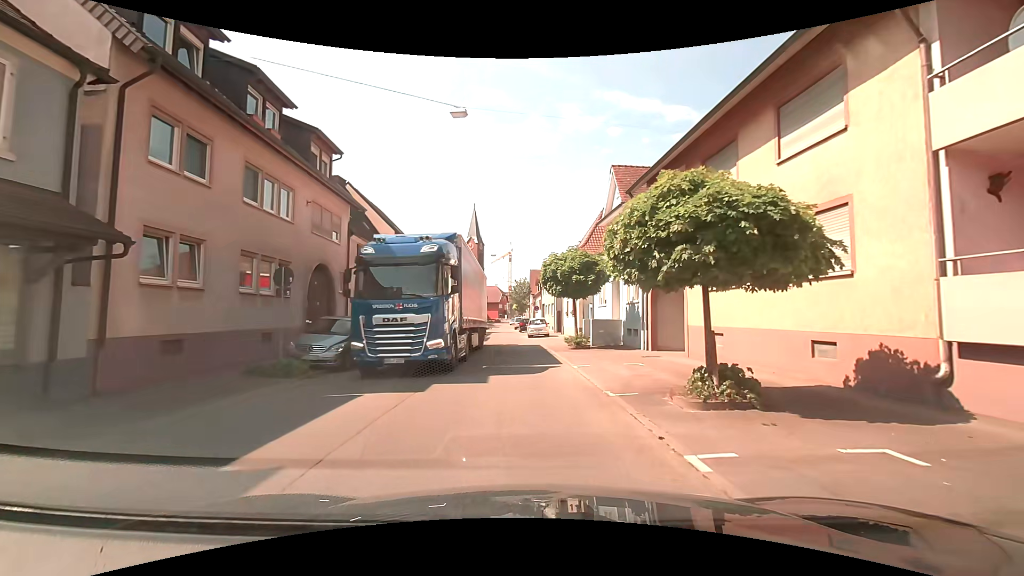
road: residential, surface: asphalt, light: Day
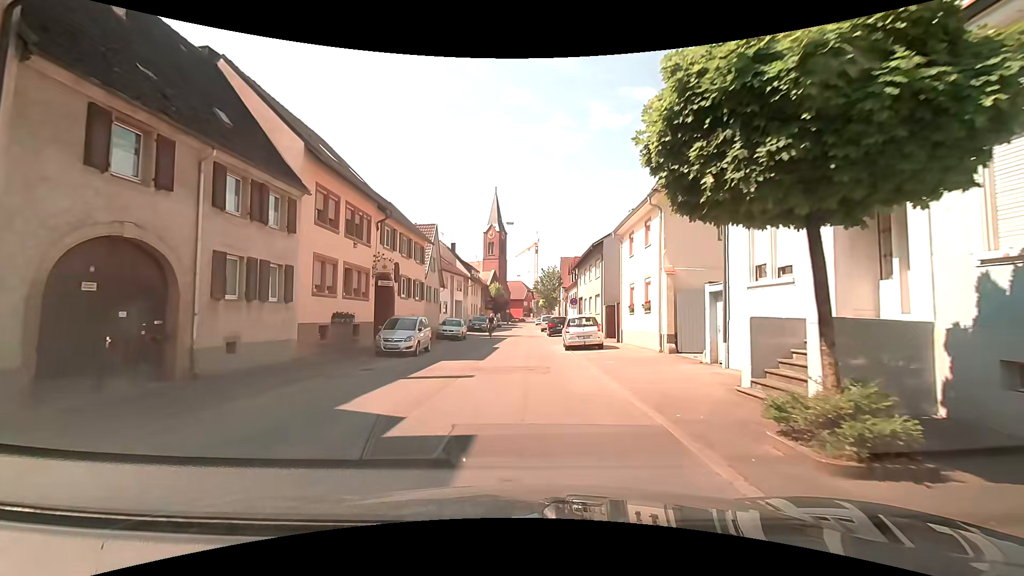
(-0.5, +18.1) m; -3°
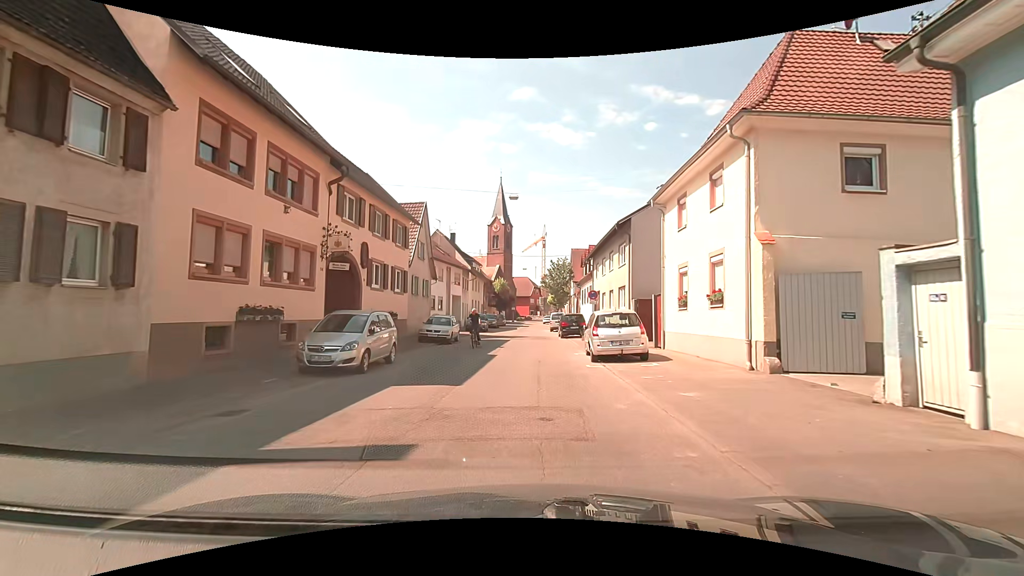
(0.0, +7.3) m; 0°
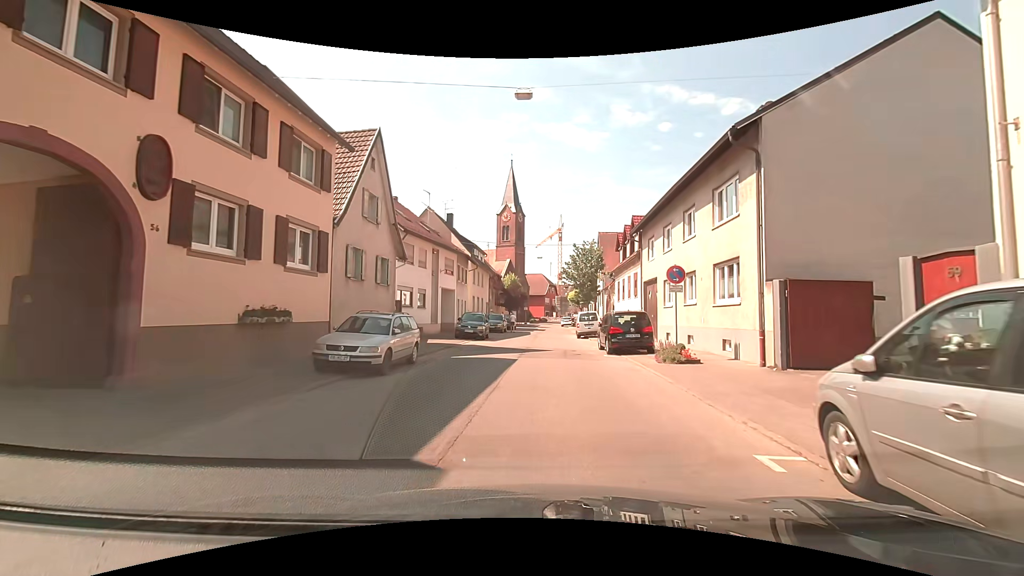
(-0.2, +14.2) m; -1°
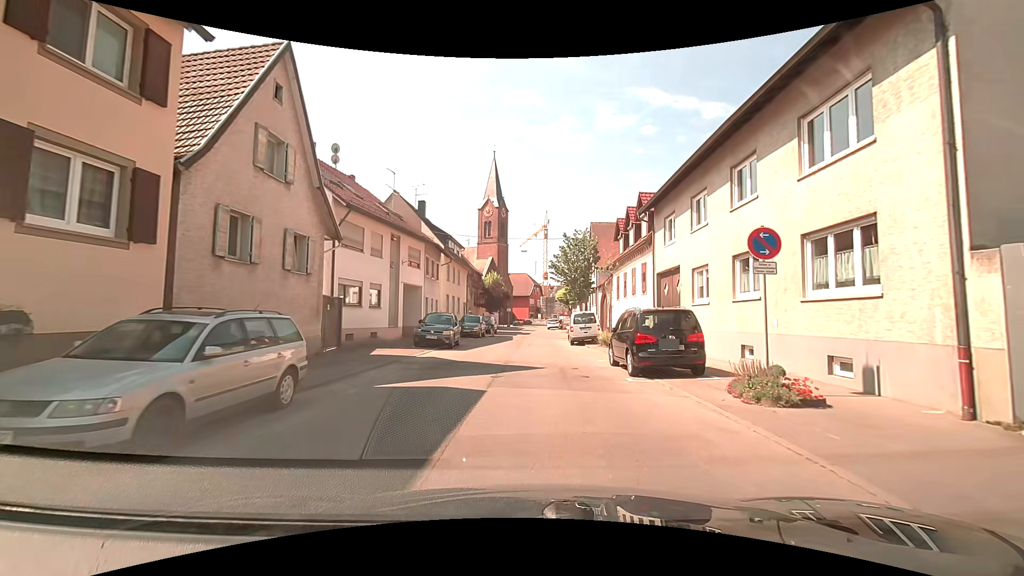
(+0.1, +6.9) m; +2°
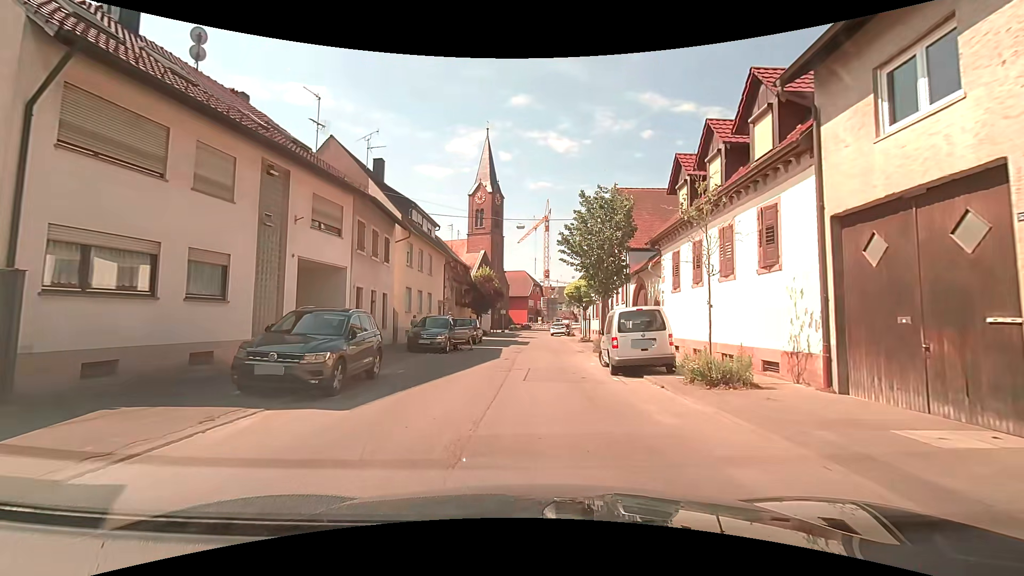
(0.0, +14.1) m; 0°
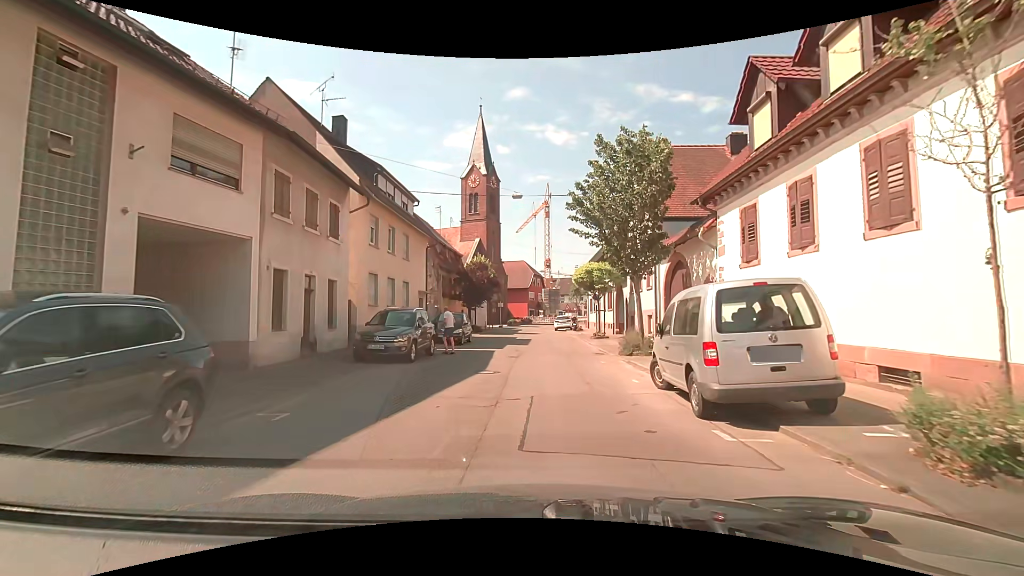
(0.0, +6.9) m; 0°
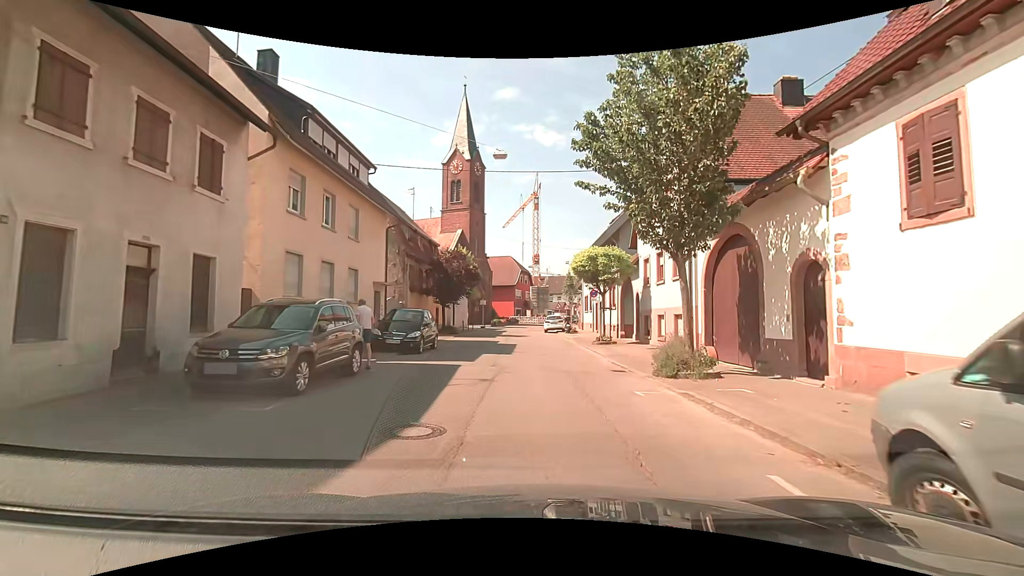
(-0.1, +6.8) m; 0°
